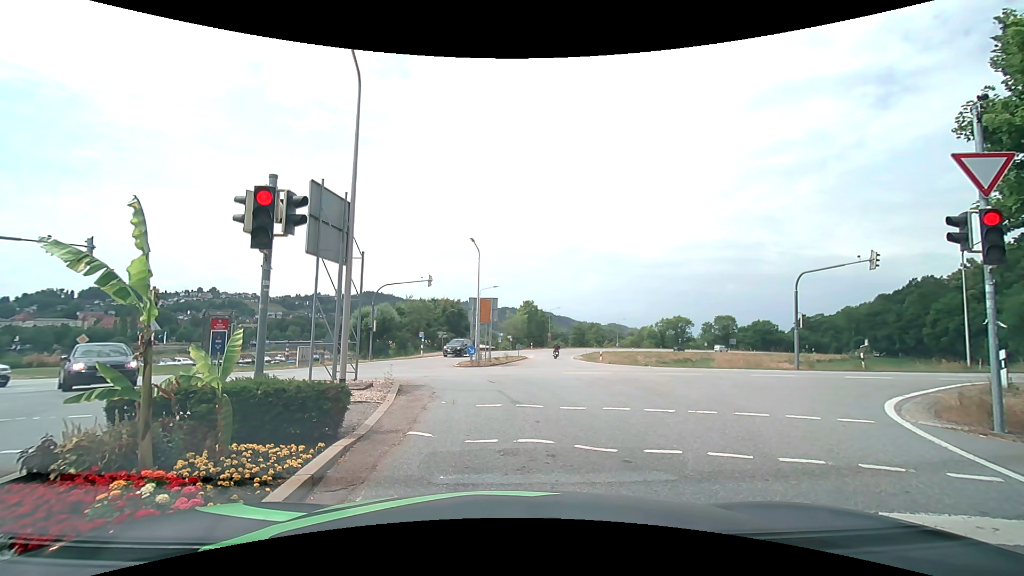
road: secondary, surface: asphalt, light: Day
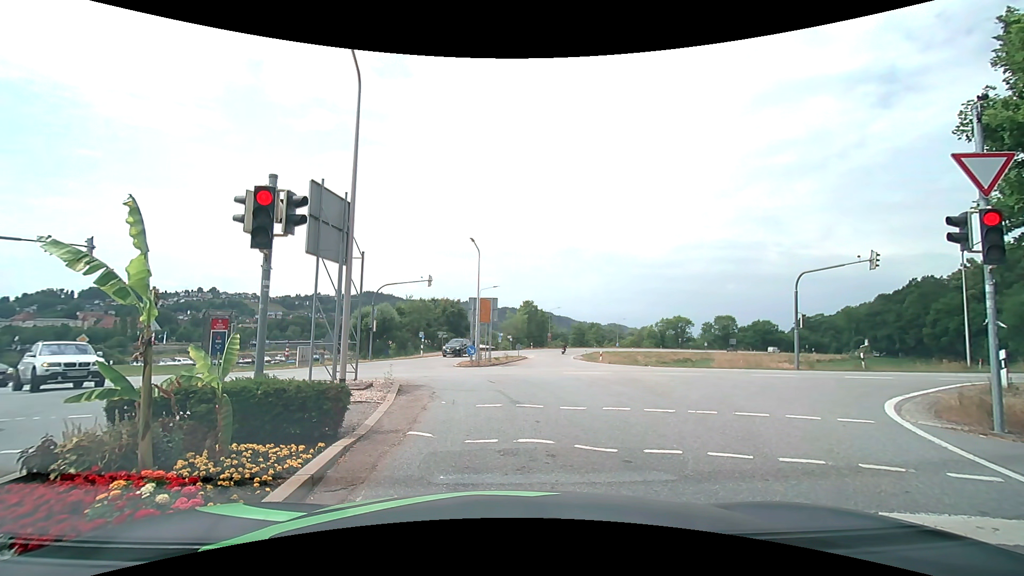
(0.0, 0.0) m; 0°
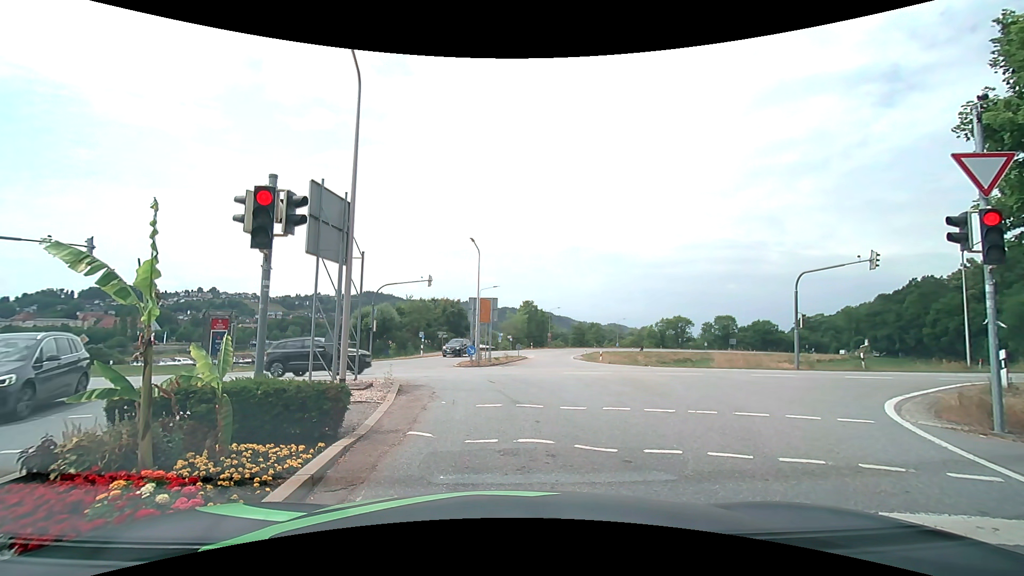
(0.0, 0.0) m; 0°
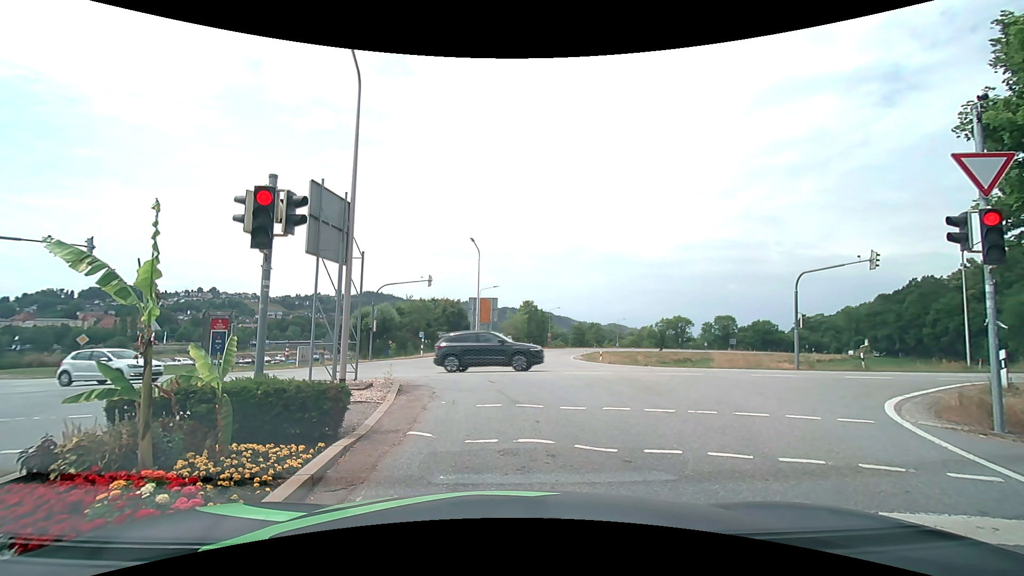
(0.0, 0.0) m; 0°
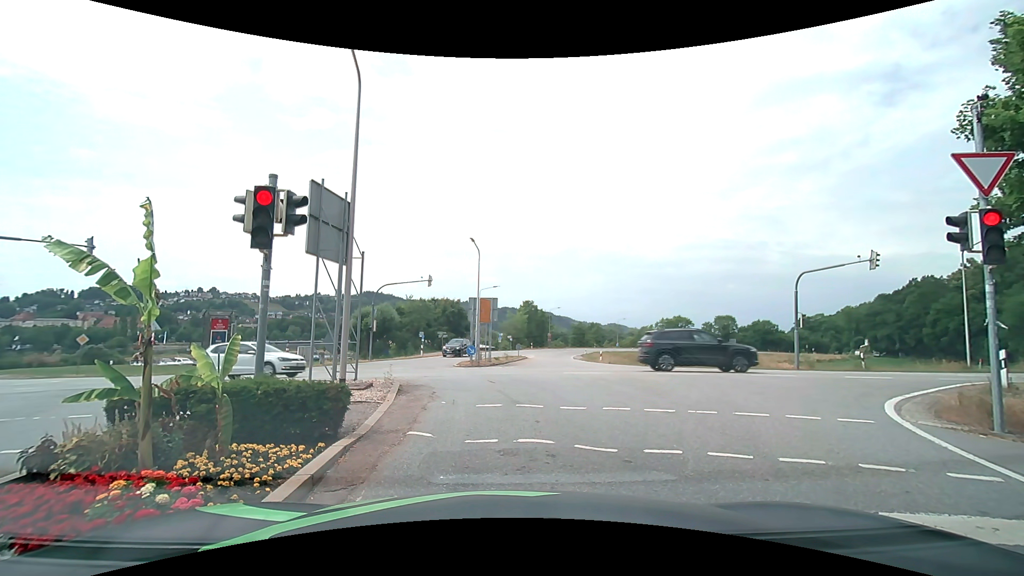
(0.0, 0.0) m; 0°
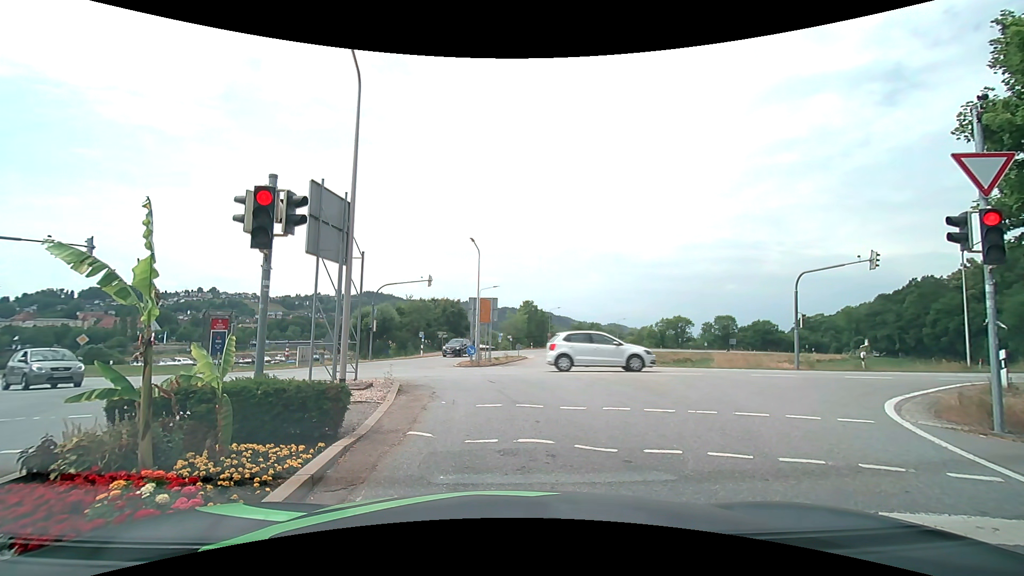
(0.0, 0.0) m; 0°
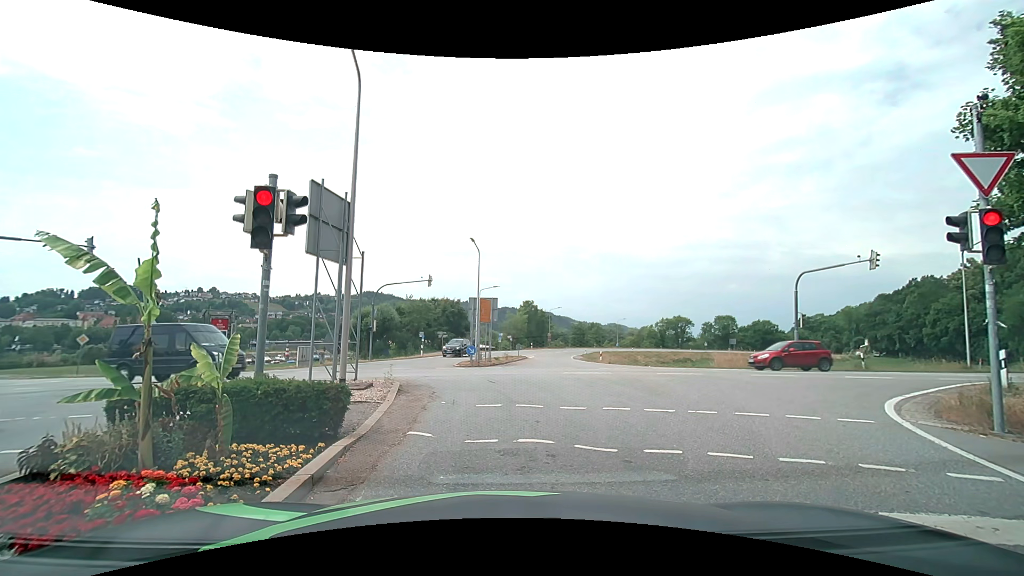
(0.0, 0.0) m; 0°
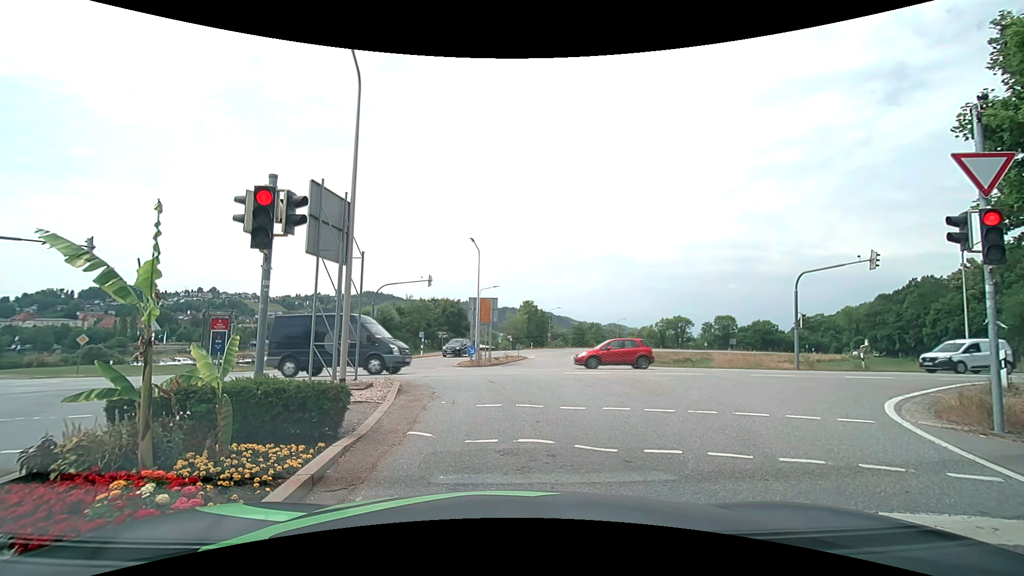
(0.0, 0.0) m; 0°
